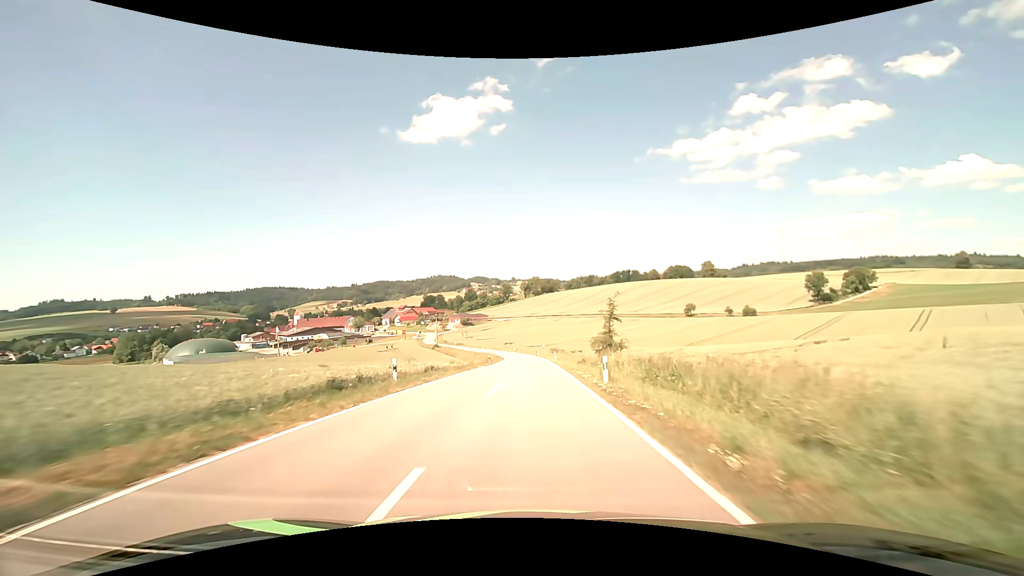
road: secondary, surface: asphalt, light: Day
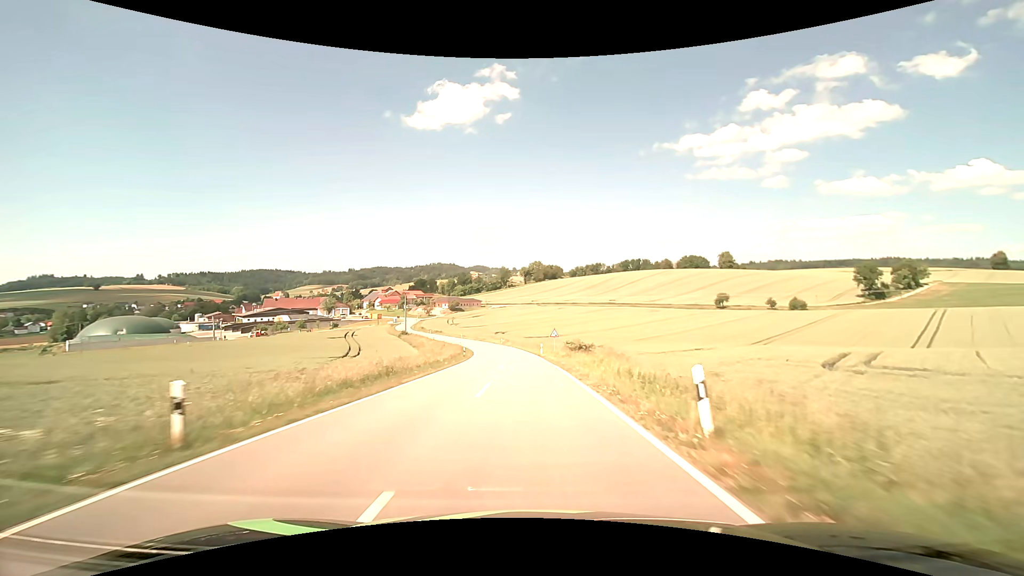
(+0.2, +49.1) m; 0°
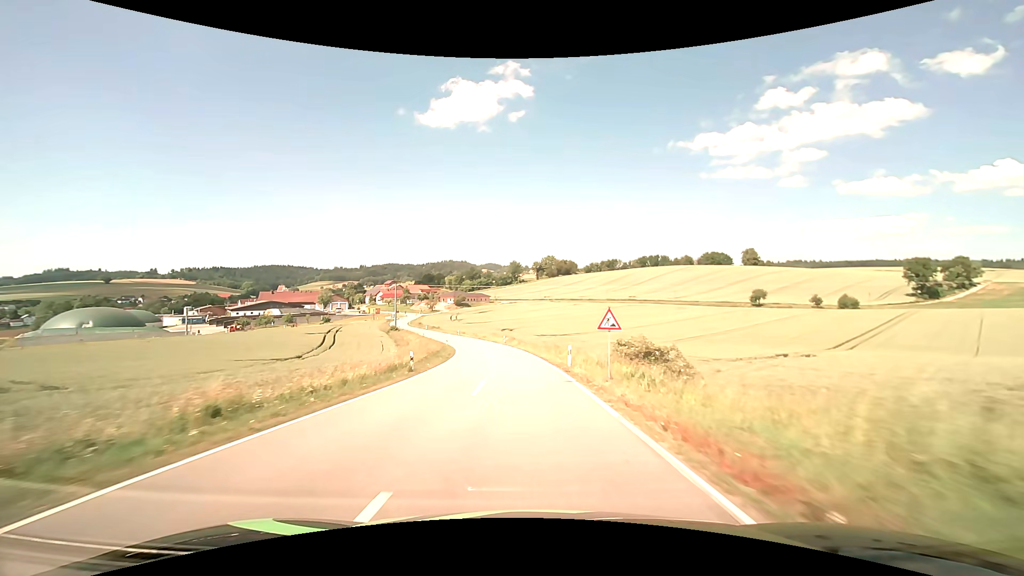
(-0.2, +24.0) m; -1°
